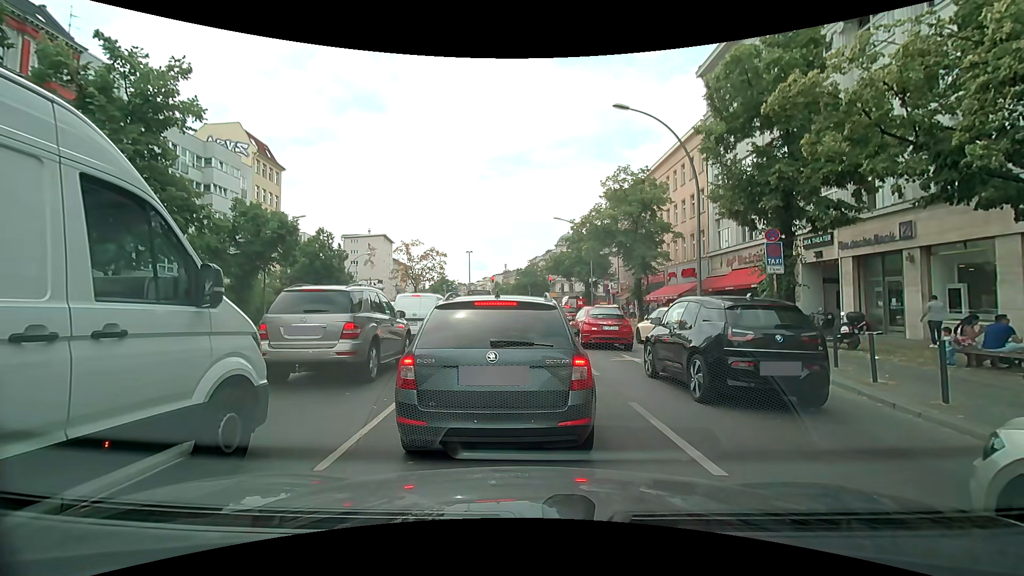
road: primary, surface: asphalt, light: Day
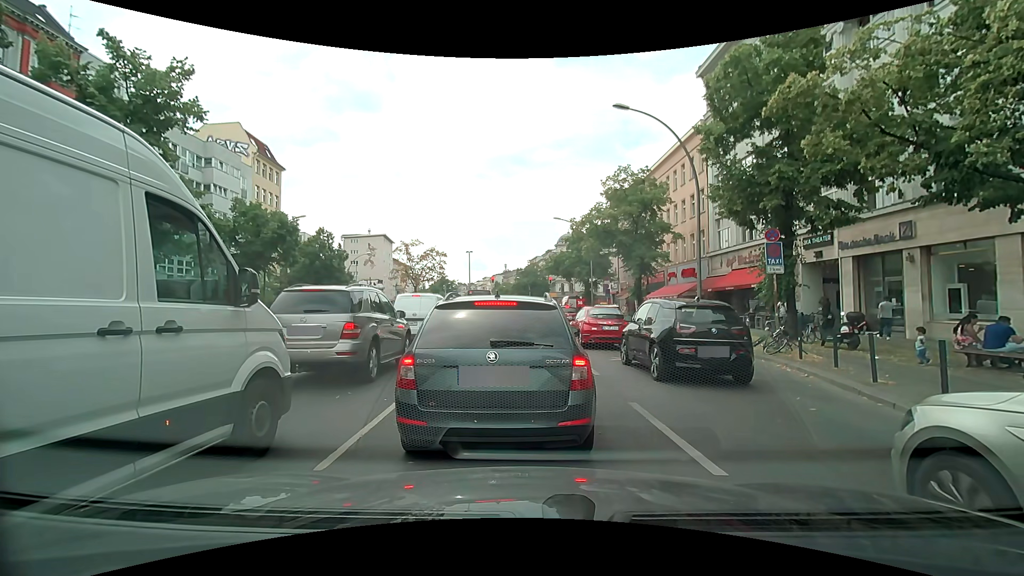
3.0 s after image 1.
(0.0, 0.0) m; 0°
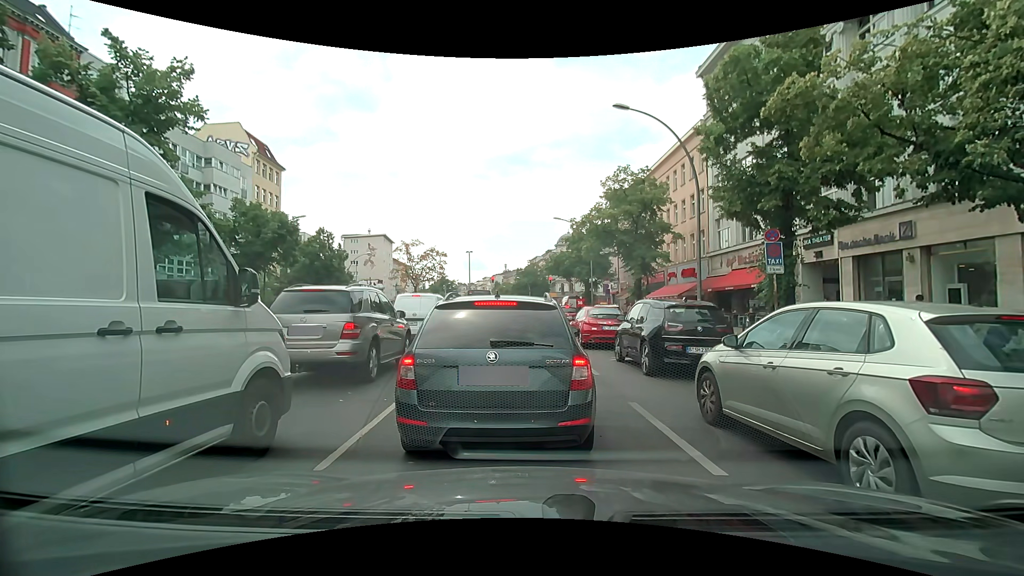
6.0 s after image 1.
(0.0, 0.0) m; 0°
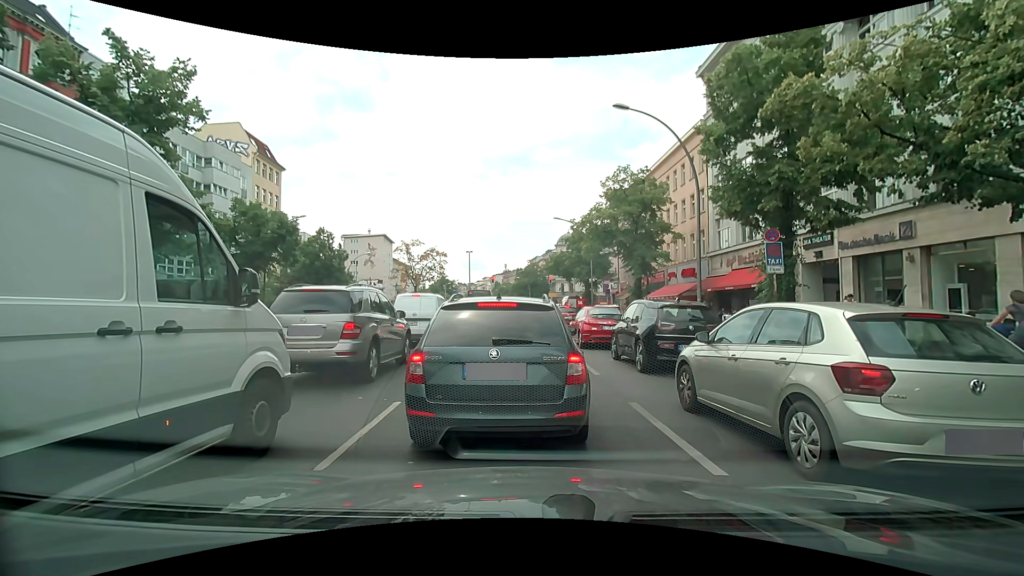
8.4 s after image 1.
(0.0, 0.0) m; 0°
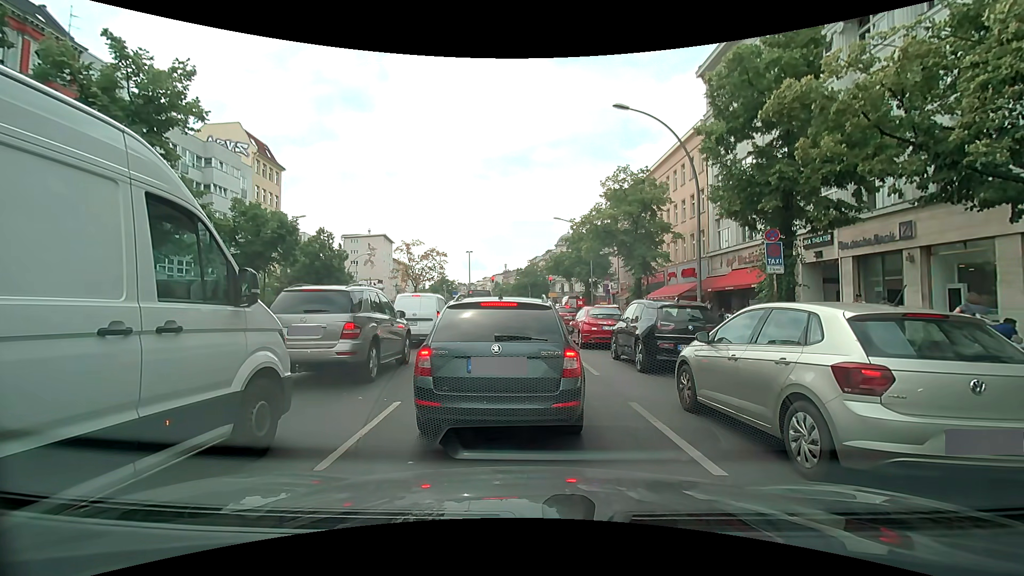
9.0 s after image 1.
(0.0, 0.0) m; 0°
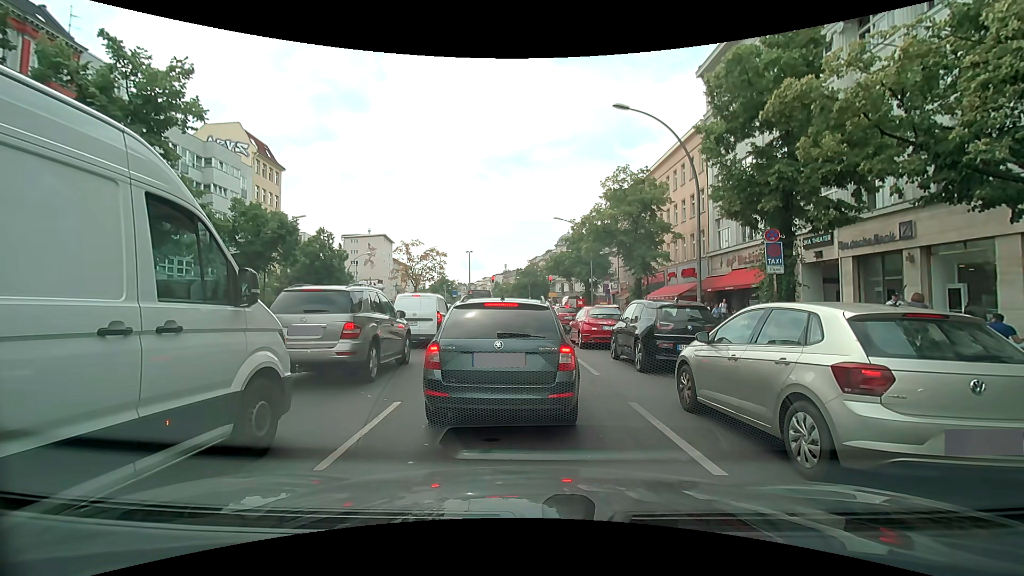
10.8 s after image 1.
(0.0, 0.0) m; 0°
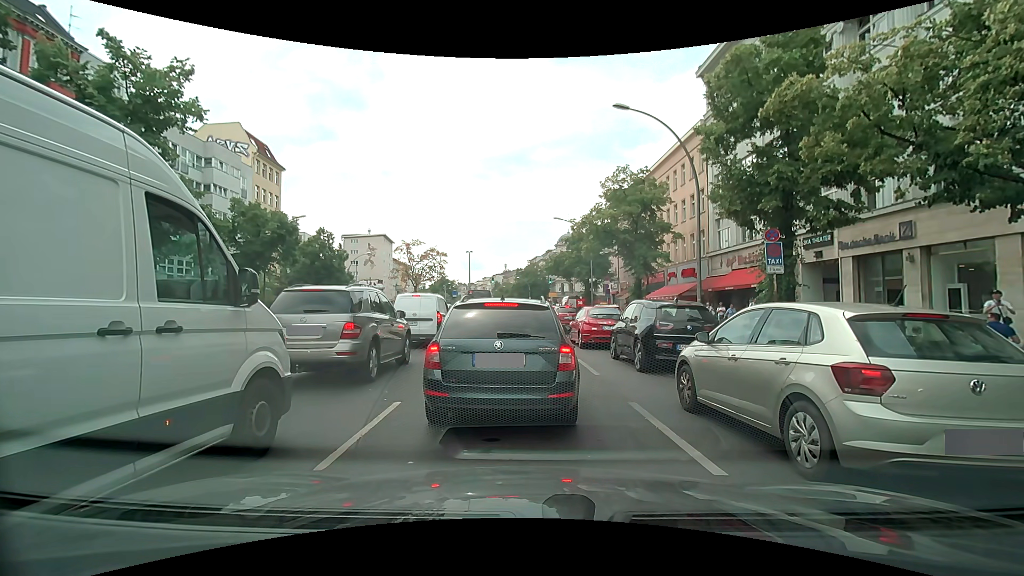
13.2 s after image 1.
(0.0, 0.0) m; 0°
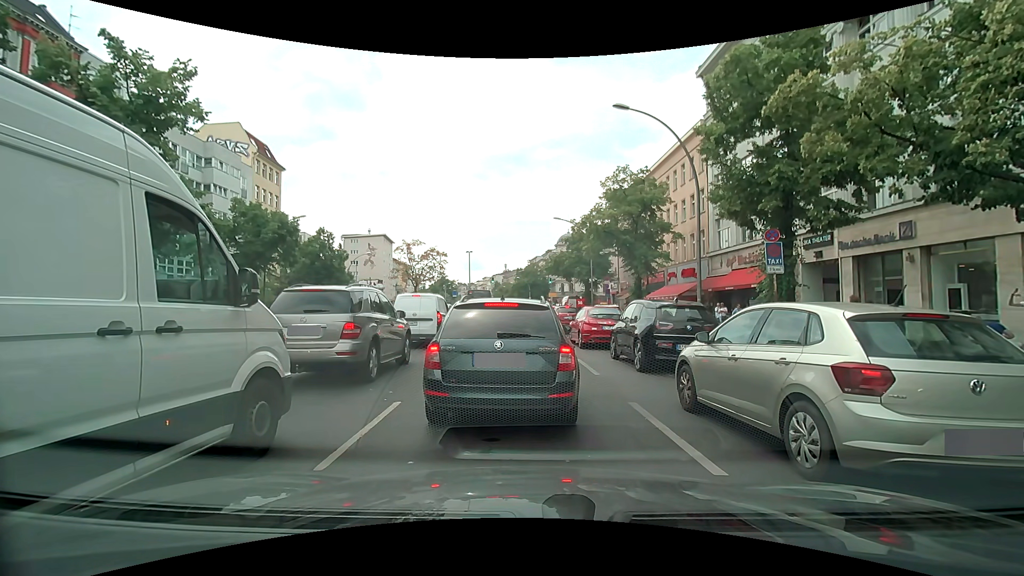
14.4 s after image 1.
(0.0, 0.0) m; 0°
